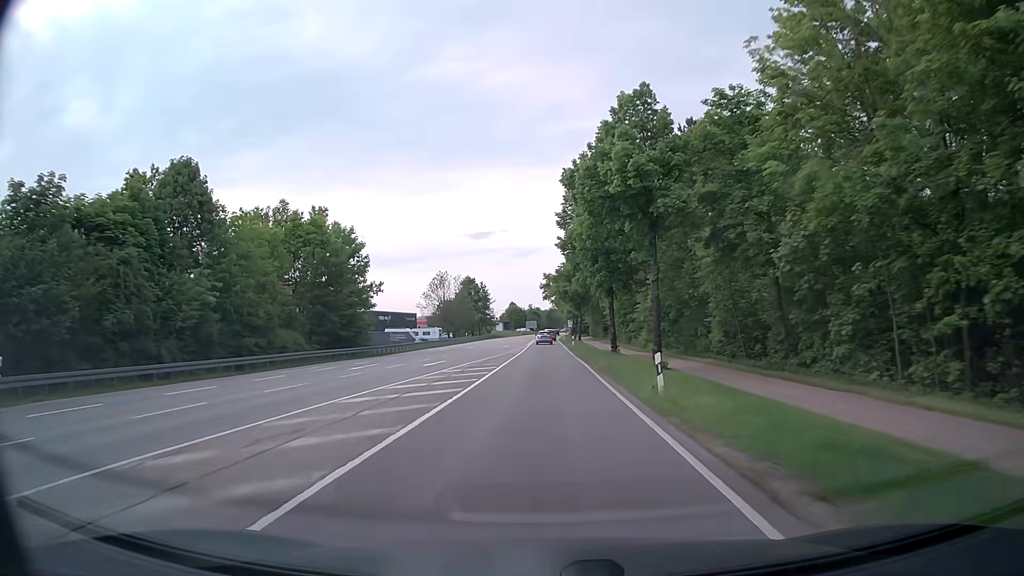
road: secondary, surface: asphalt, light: Day
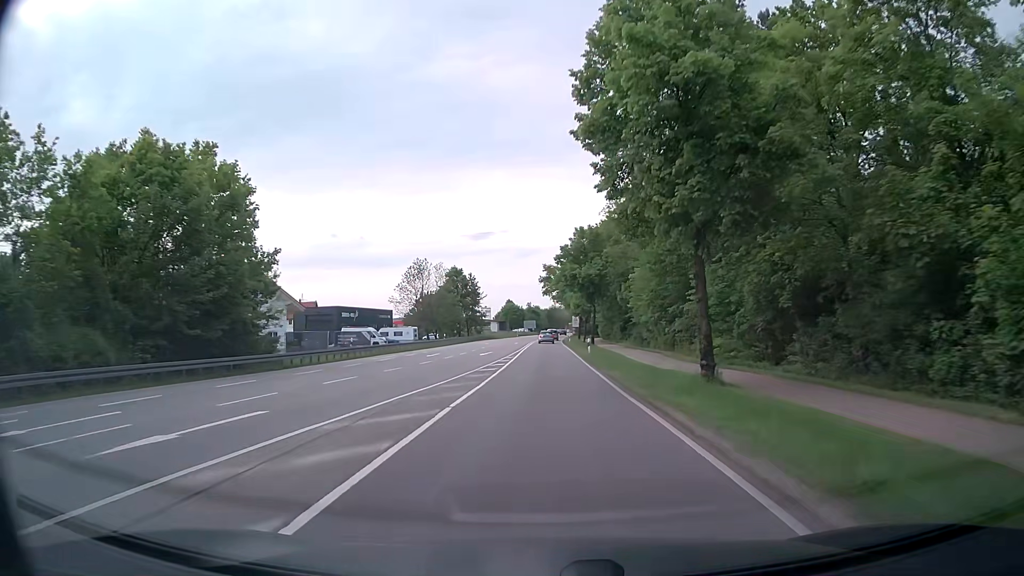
(-0.1, +22.3) m; 0°
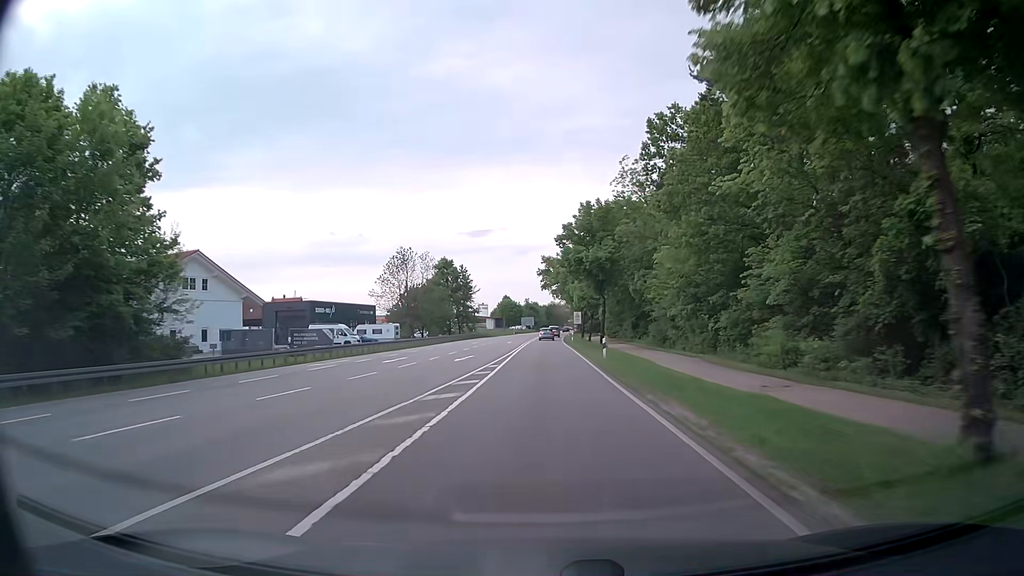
(0.0, +11.1) m; 0°
